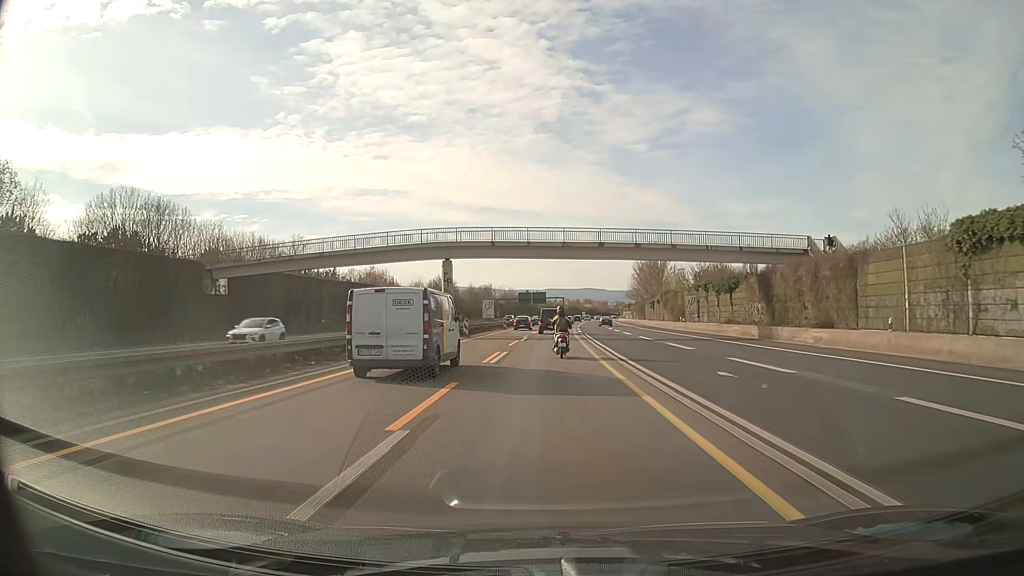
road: motorway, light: Day
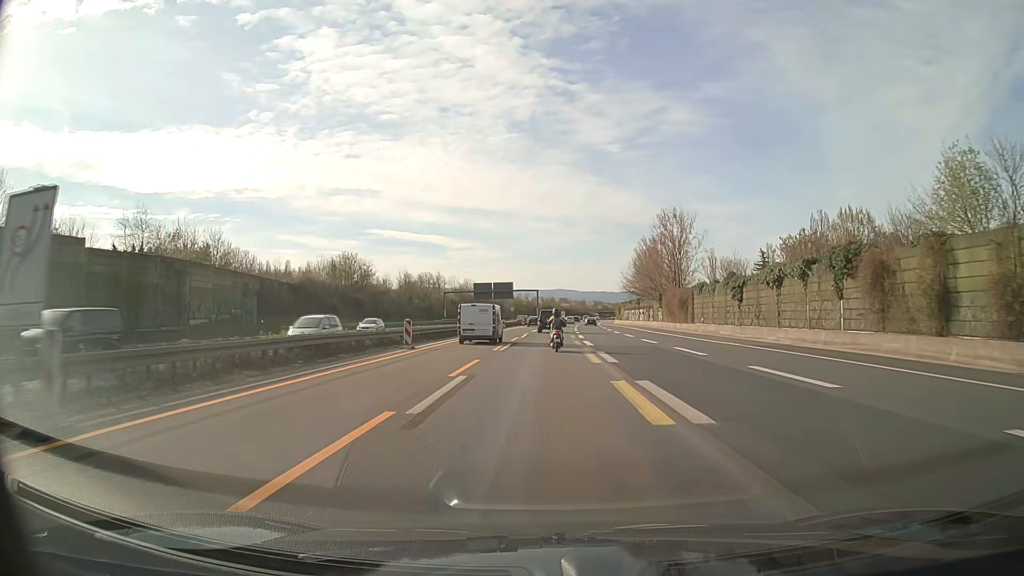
(+1.5, +64.3) m; +2°
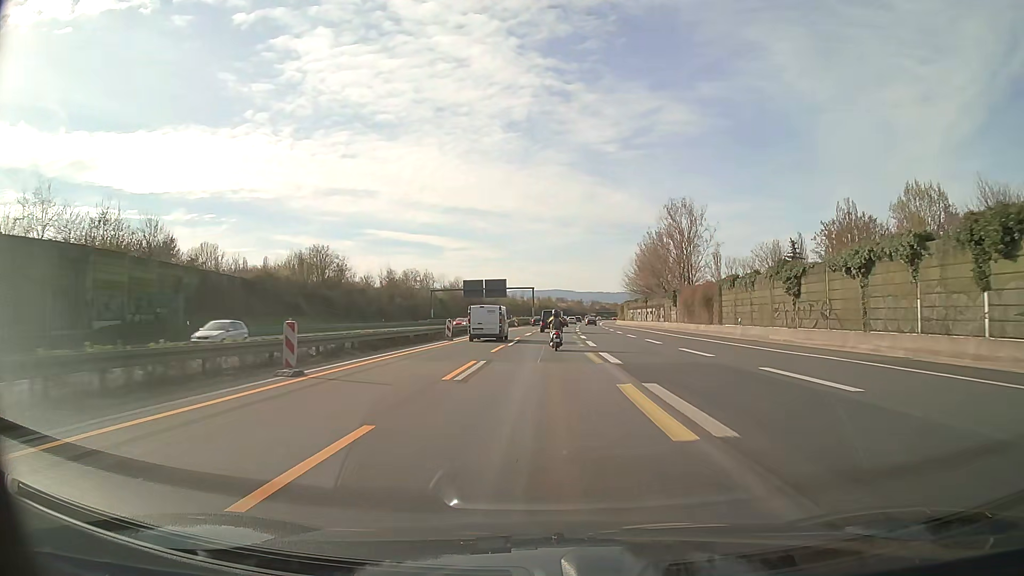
(0.0, +13.1) m; 0°
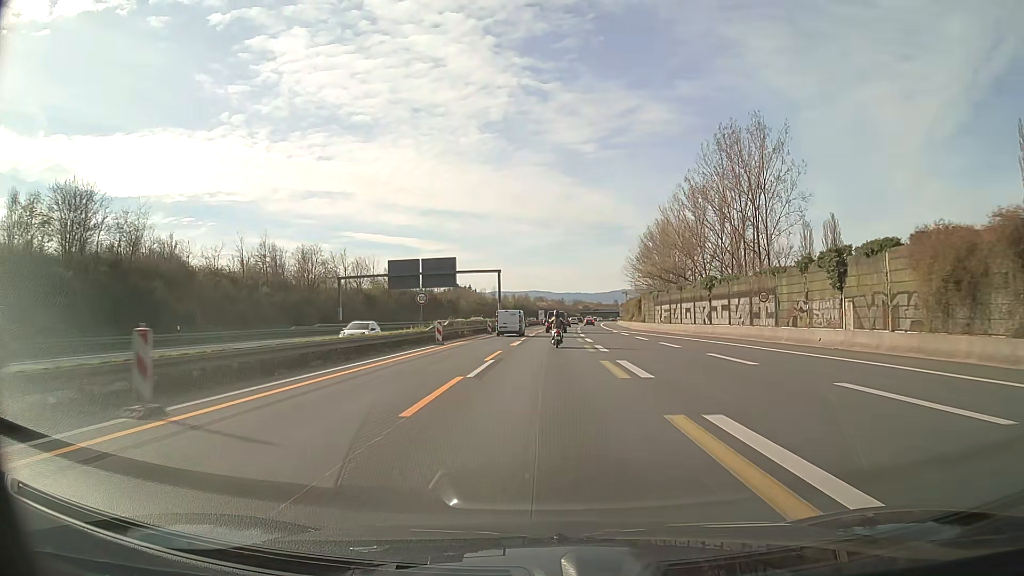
(+0.7, +53.1) m; +2°
(0, +10) (0, +20) (0, +30) (+1, +40) (+1, +50) (+1, +60) (+2, +70) (+2, +80) (+3, +90) (+3, +100) m
